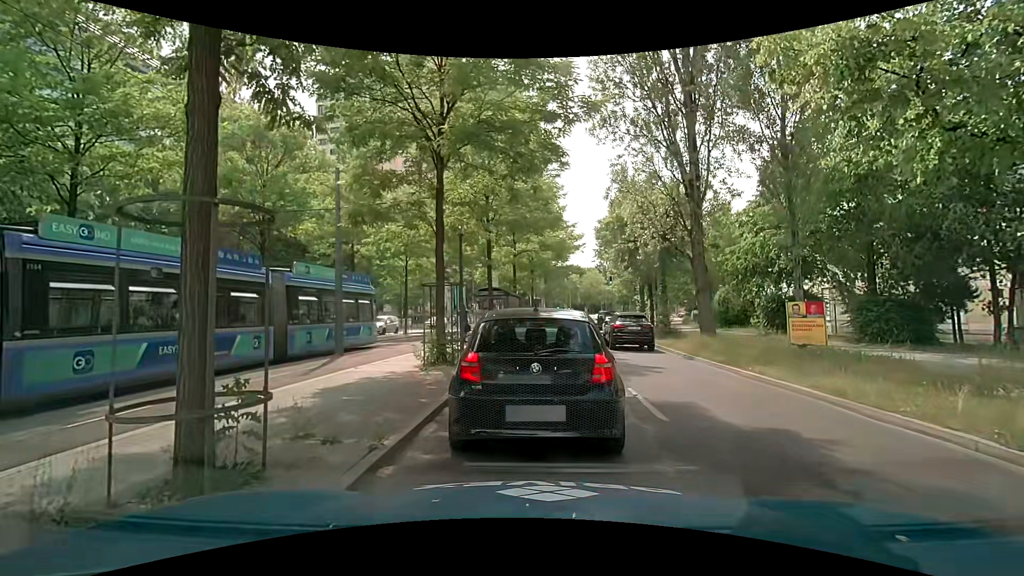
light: Day
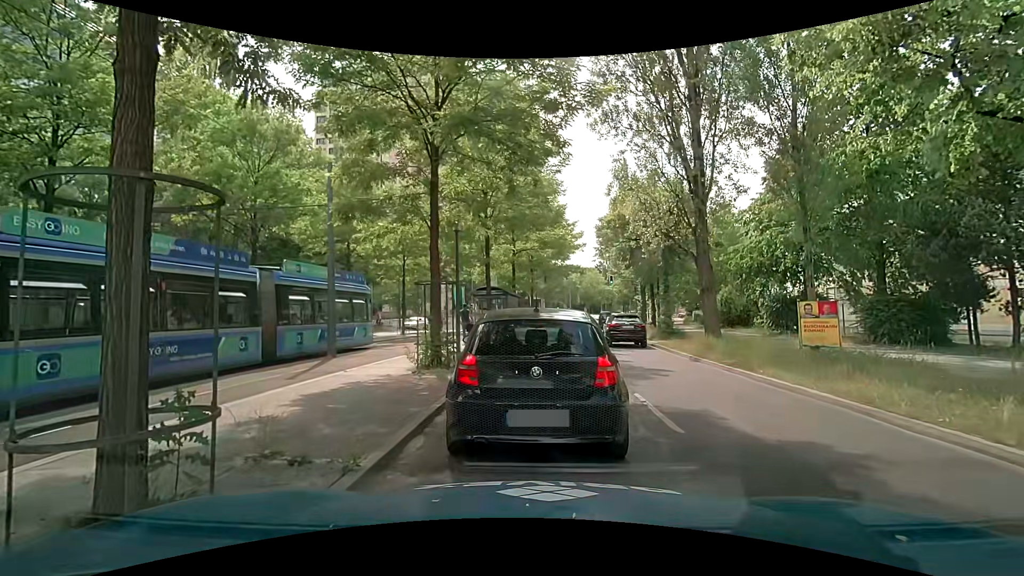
(0.0, +0.6) m; 0°
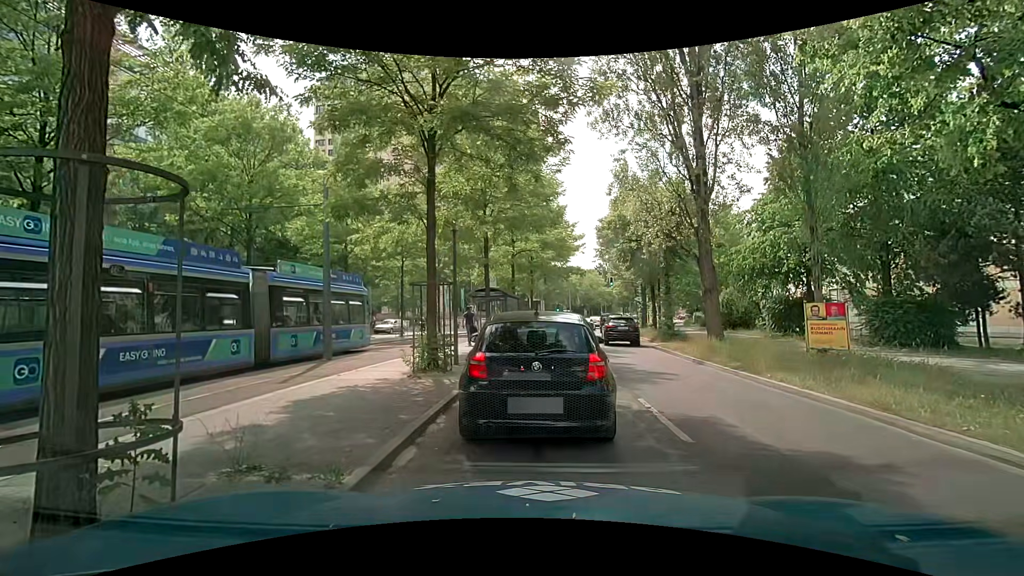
(0.0, +0.4) m; 0°
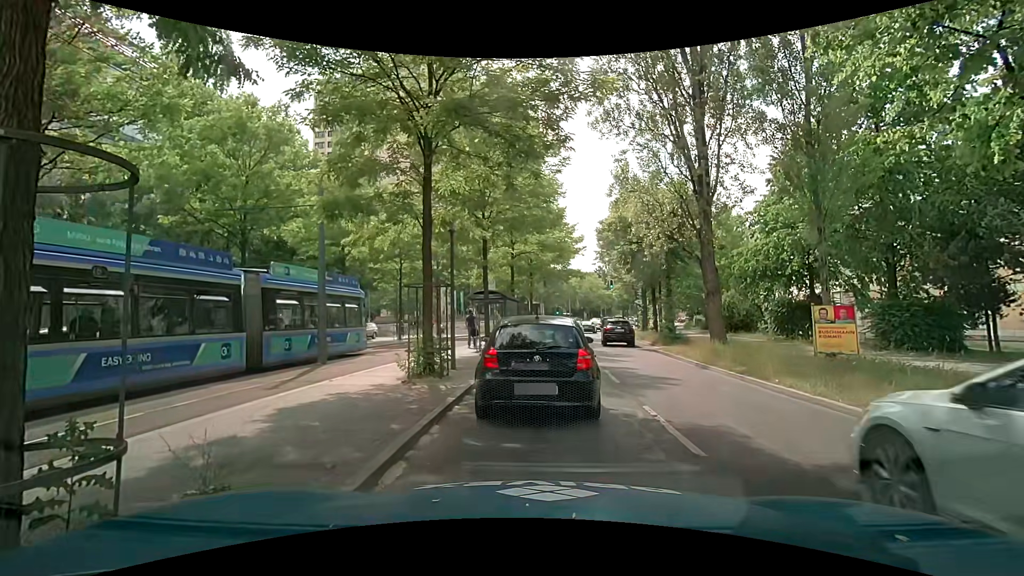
(0.0, +0.4) m; 0°
